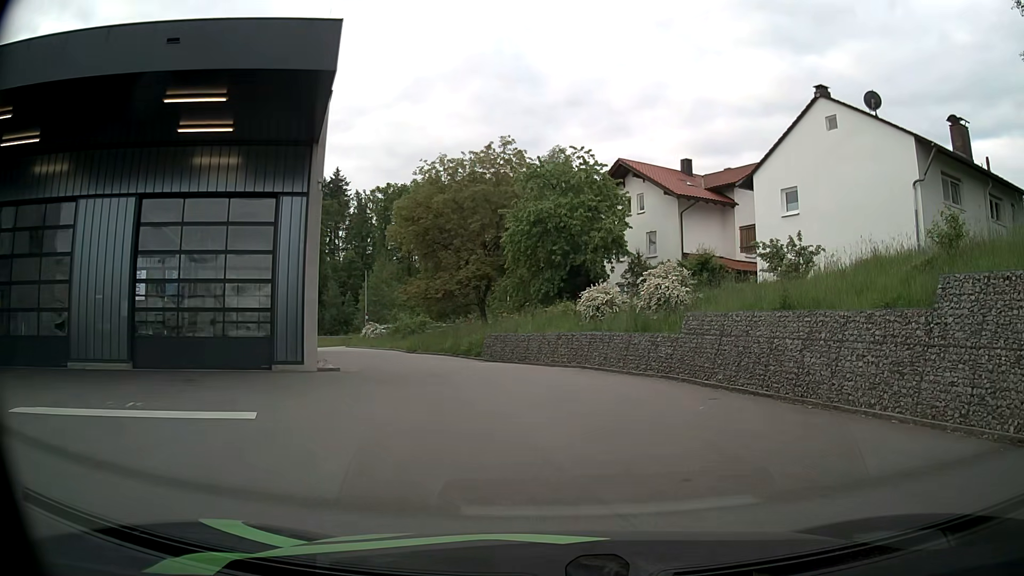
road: secondary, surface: asphalt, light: Day
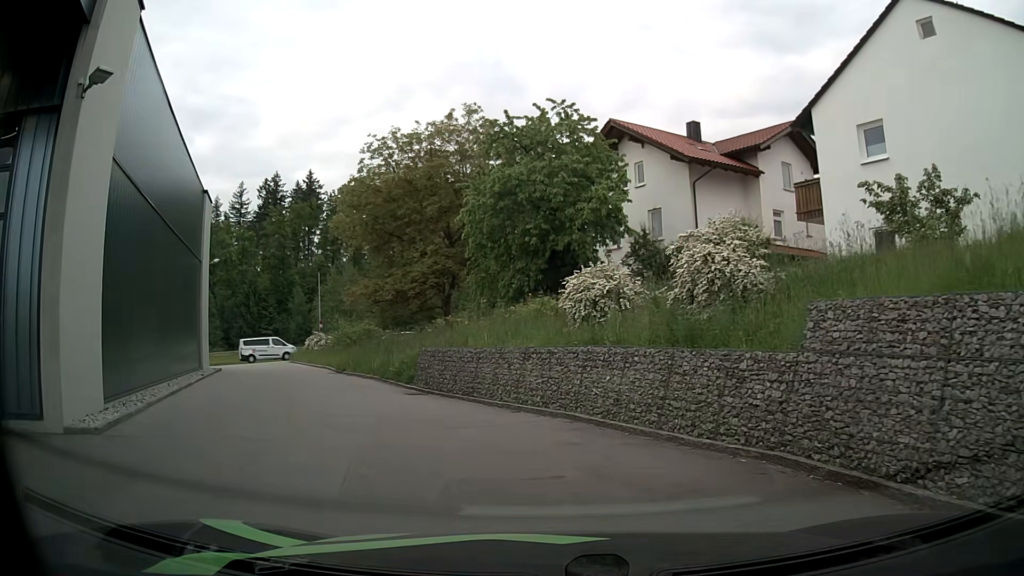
(+0.3, +9.5) m; 0°
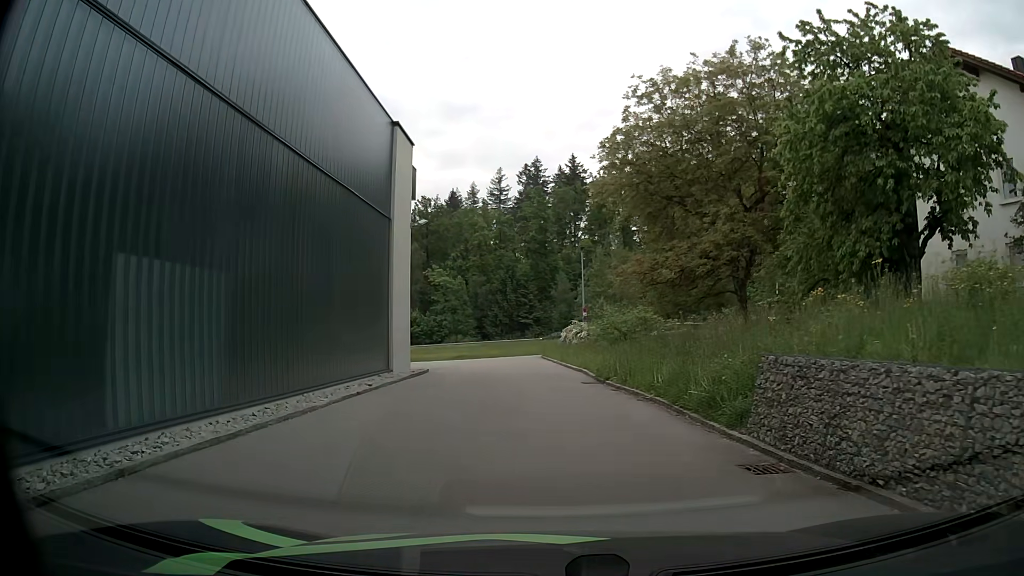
(-1.9, +9.0) m; -21°
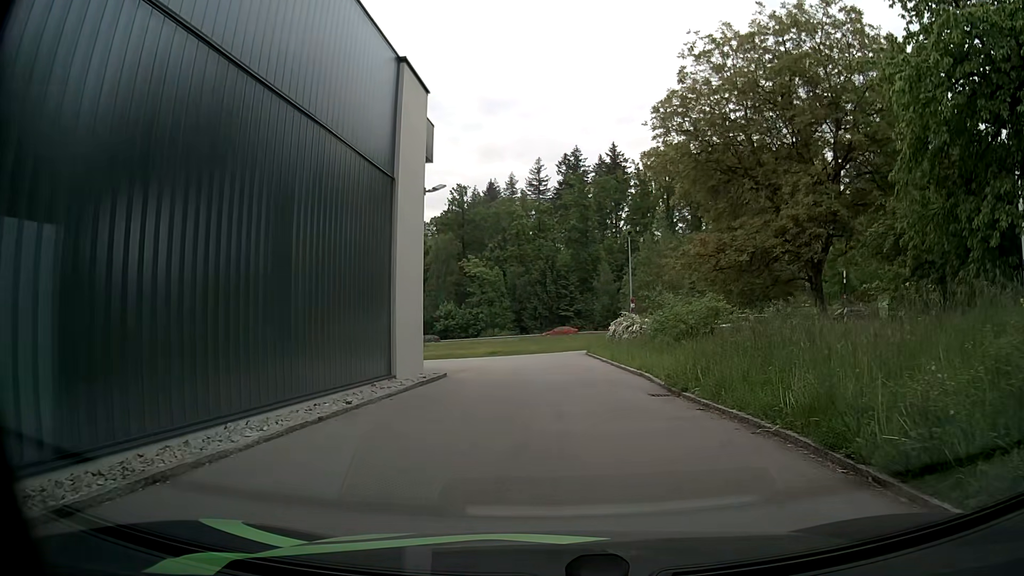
(-0.3, +4.8) m; -4°
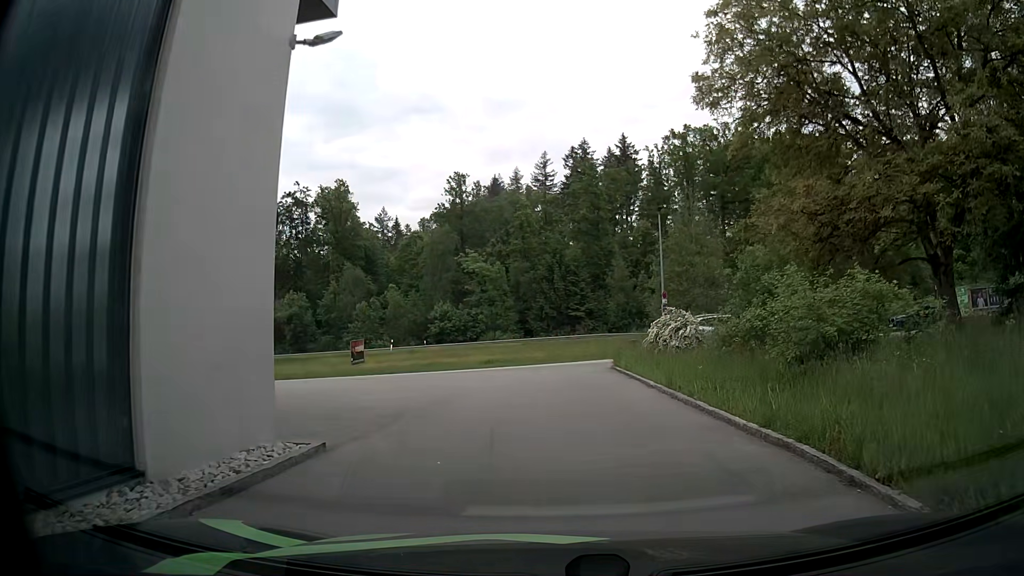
(-0.1, +10.1) m; -1°
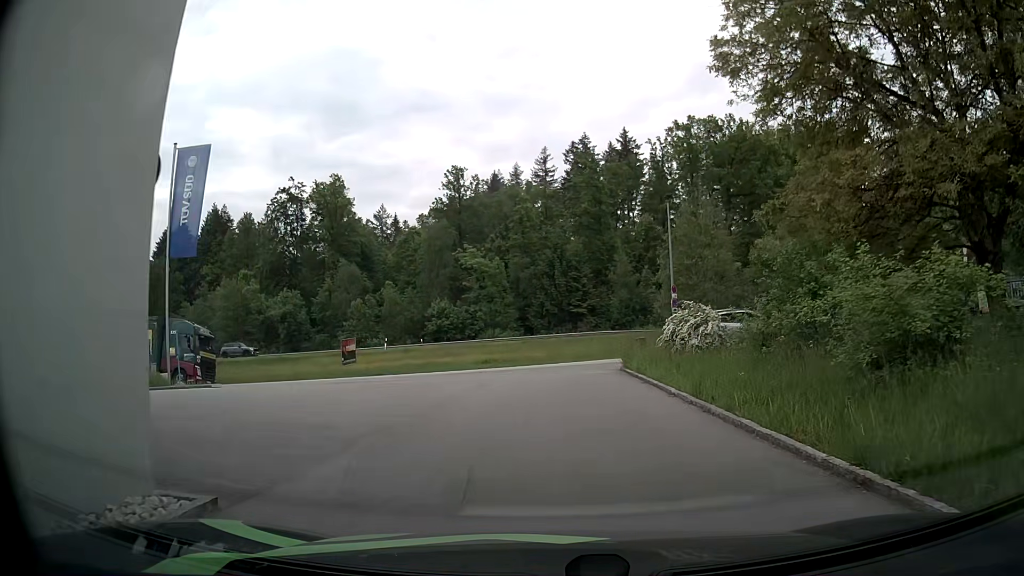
(0.0, +2.6) m; 0°
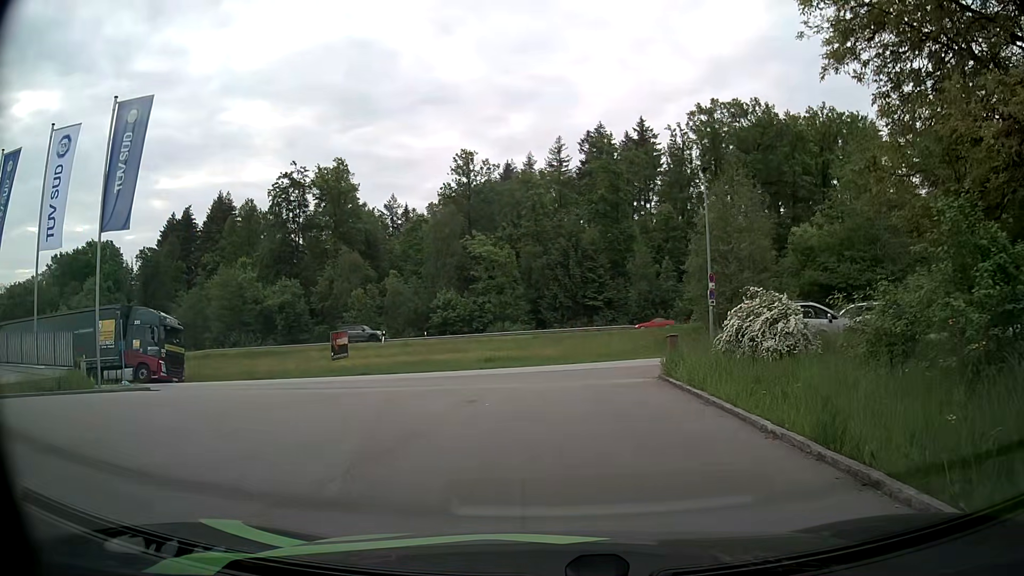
(-0.1, +5.1) m; -2°
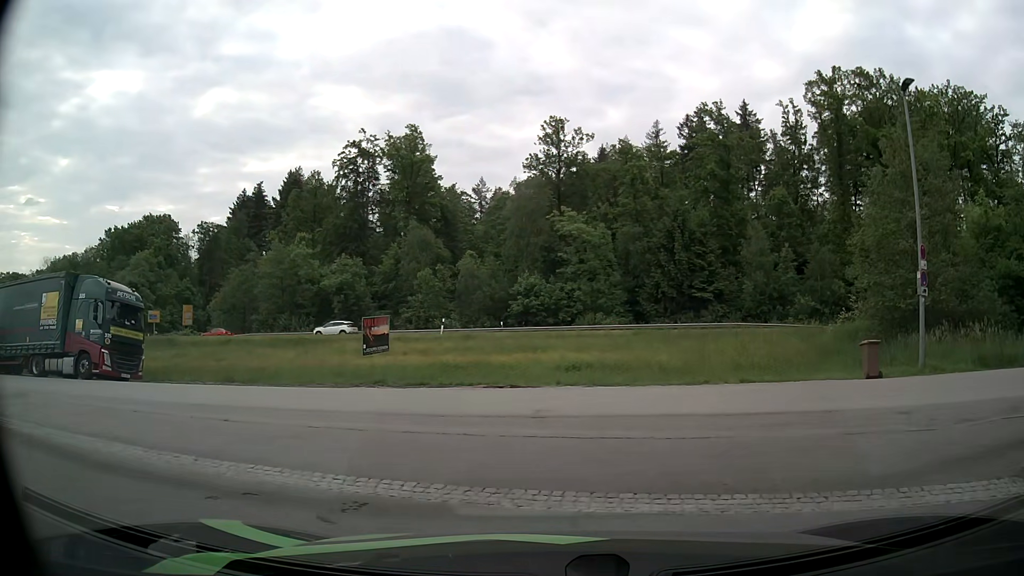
(-0.5, +11.0) m; -9°
